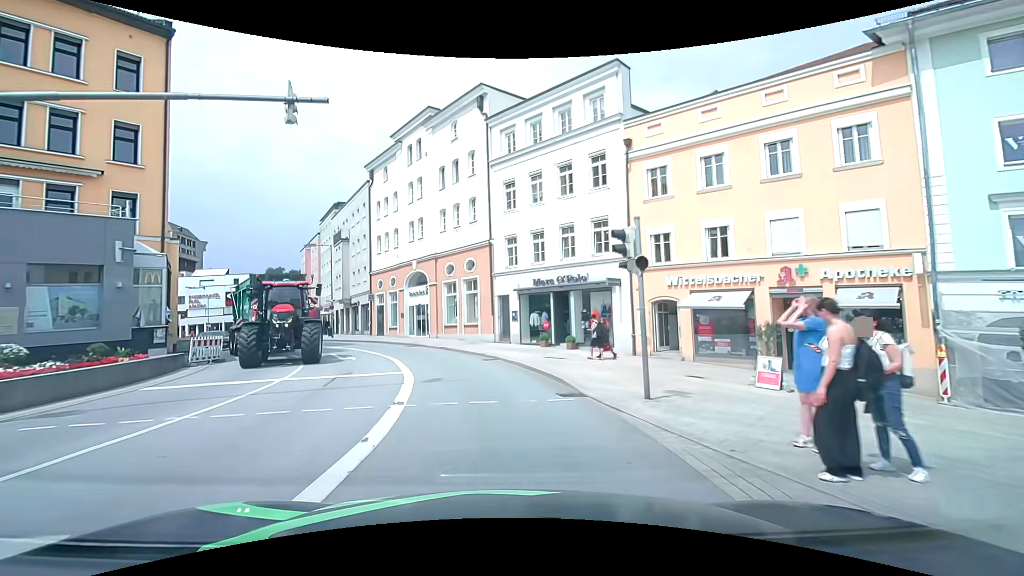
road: primary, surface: asphalt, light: Day
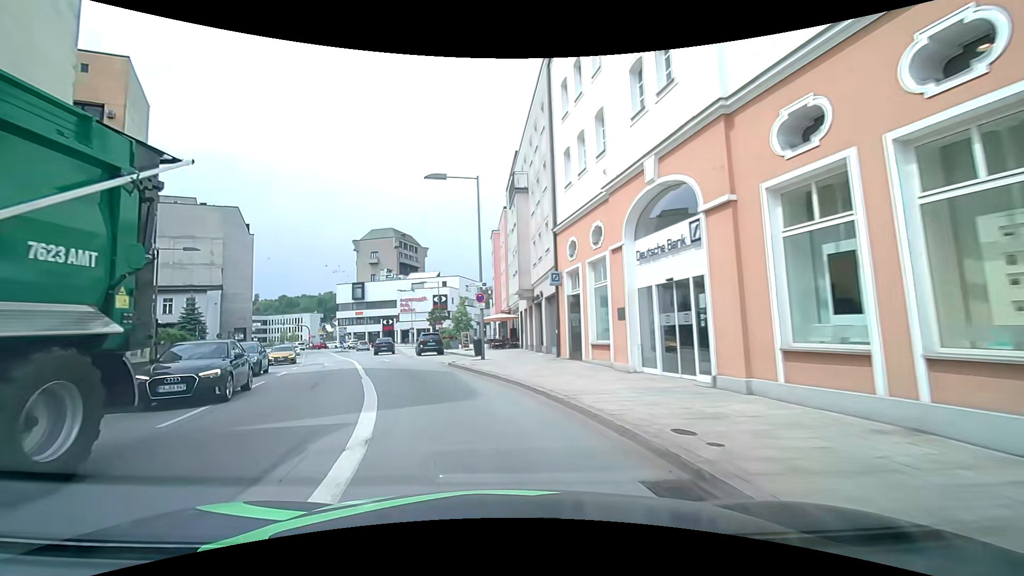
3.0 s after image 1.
(-4.2, +23.9) m; -25°
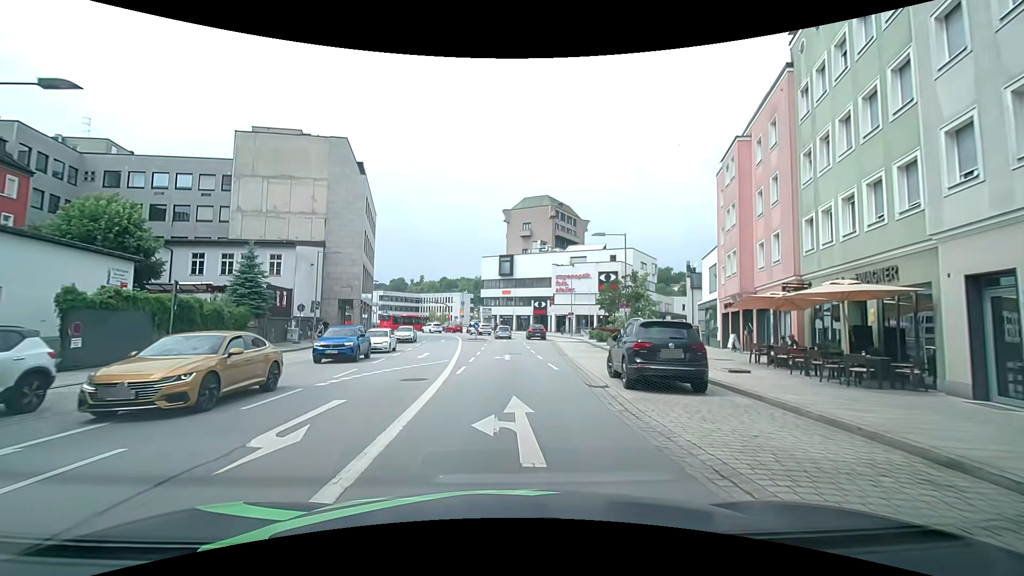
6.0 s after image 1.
(-5.5, +24.0) m; -22°
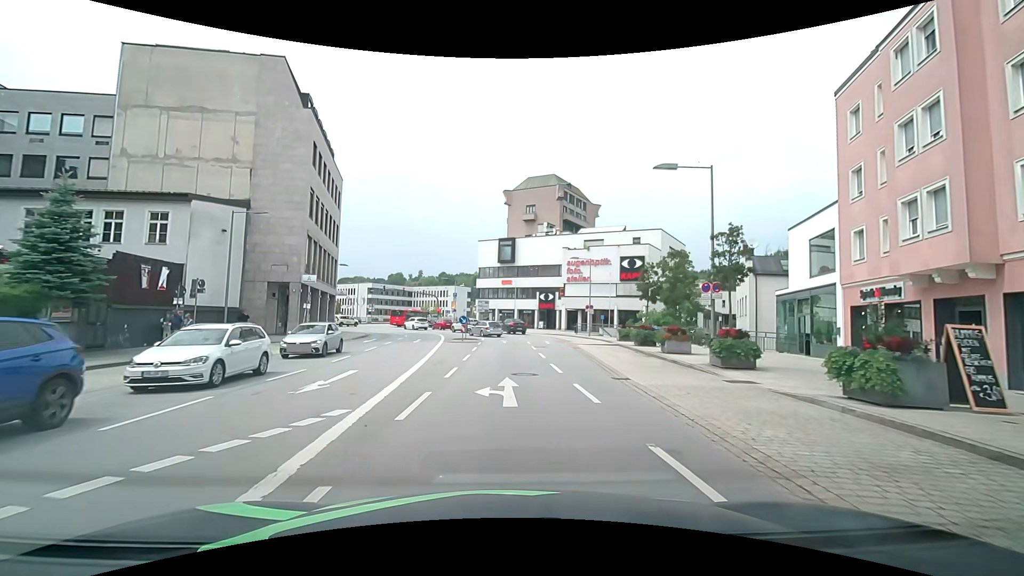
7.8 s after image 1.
(+0.8, +14.0) m; +3°
